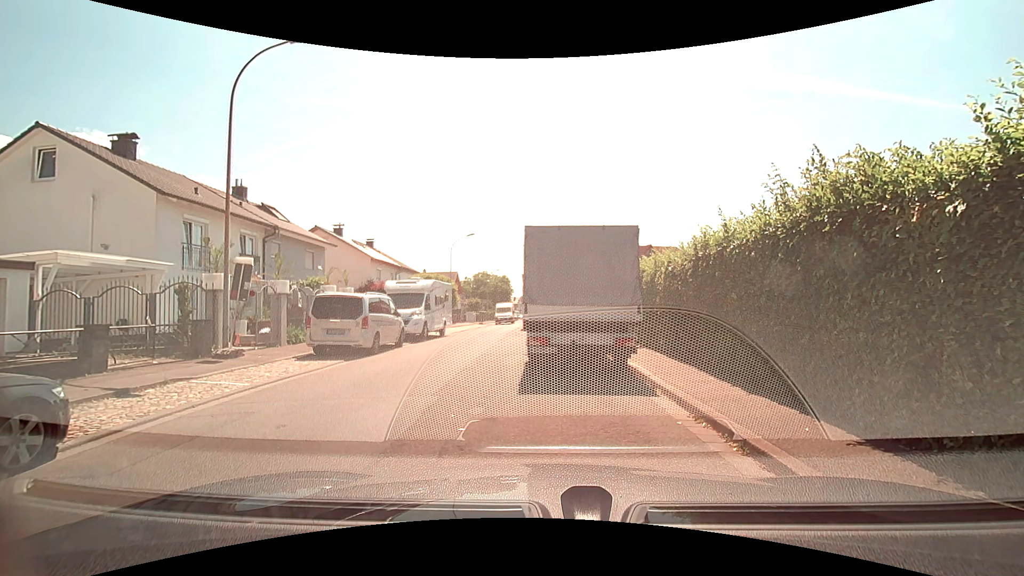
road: residential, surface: asphalt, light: Day
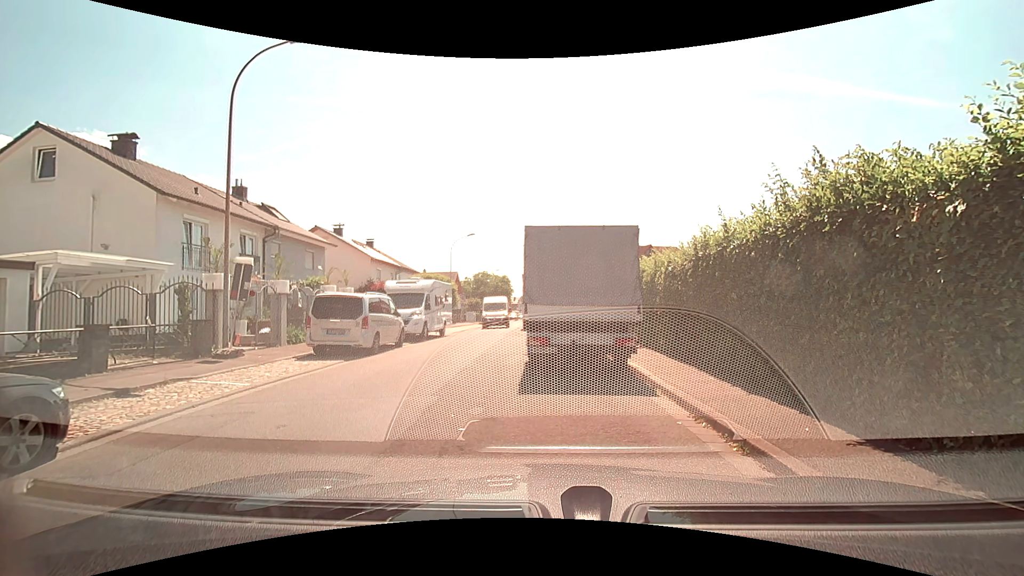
(0.0, 0.0) m; 0°
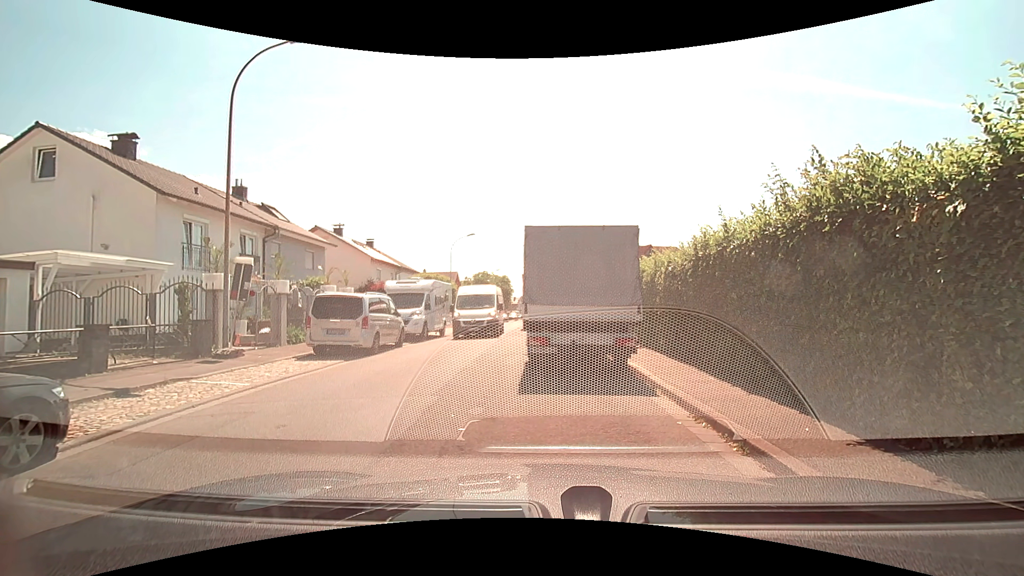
(0.0, 0.0) m; 0°
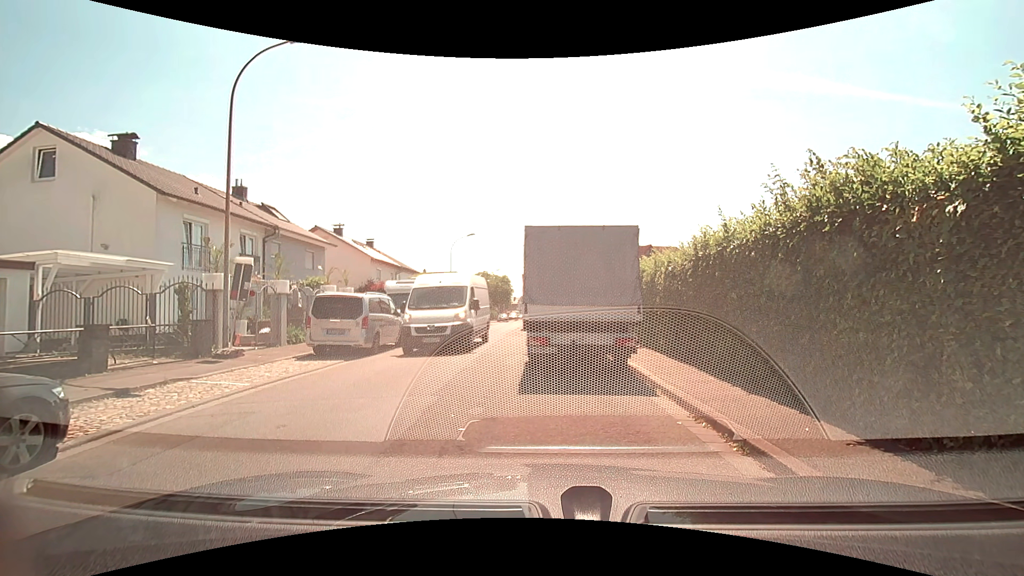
(0.0, 0.0) m; 0°
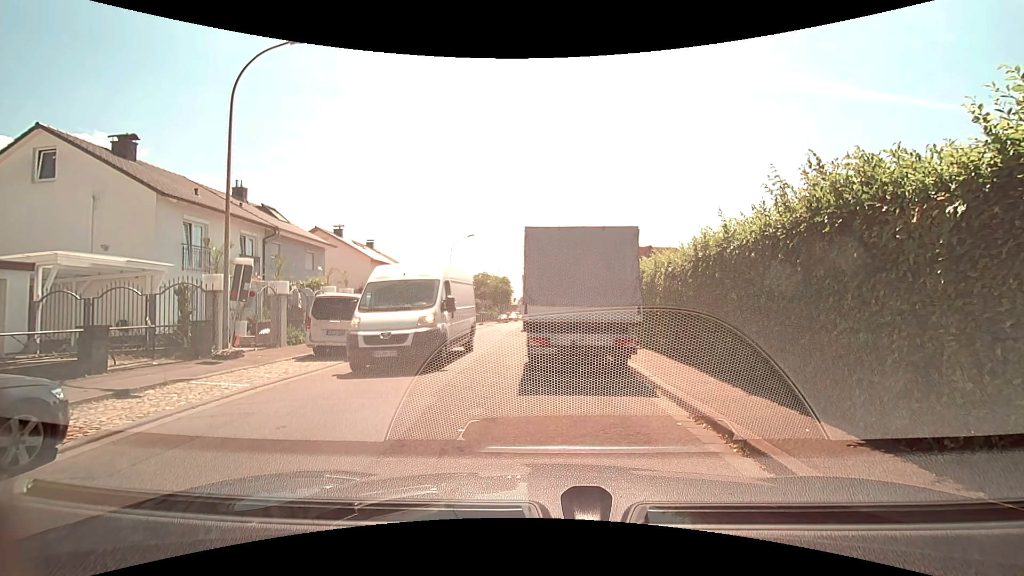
(0.0, 0.0) m; 0°
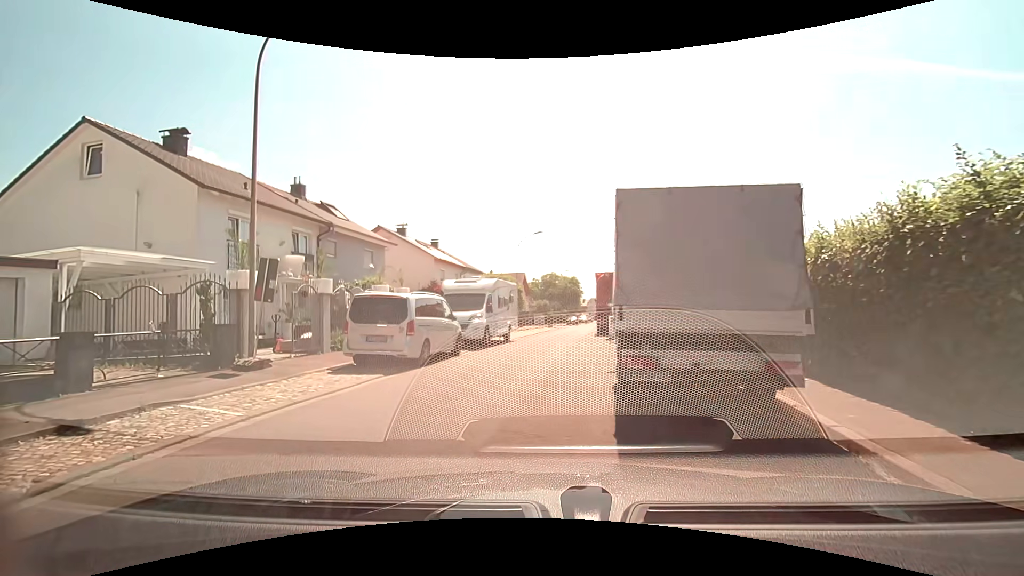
(-0.2, +3.0) m; -8°
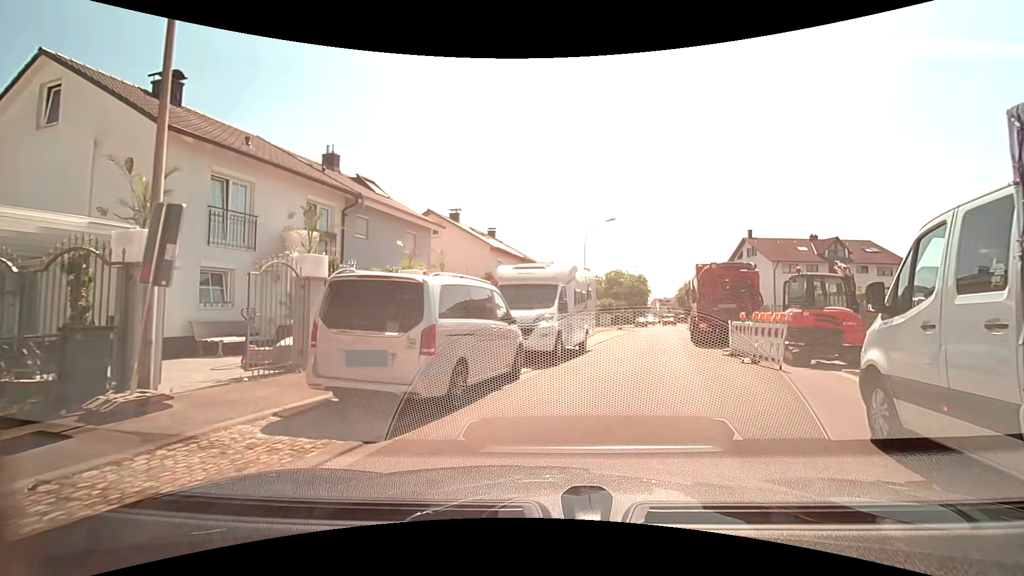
(-1.0, +6.1) m; -7°
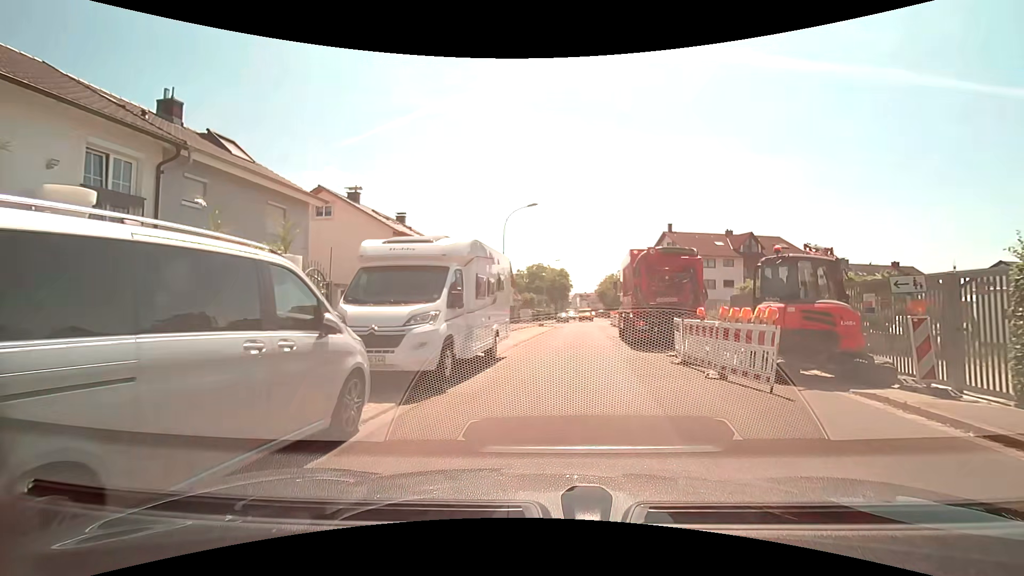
(+0.4, +4.8) m; +8°
(+1, +10) (+1, +20) (+2, +30) (+4, +40) (+5, +50) (+7, +60) (+9, +69) (+10, +79) (+11, +89) (+12, +99) m
